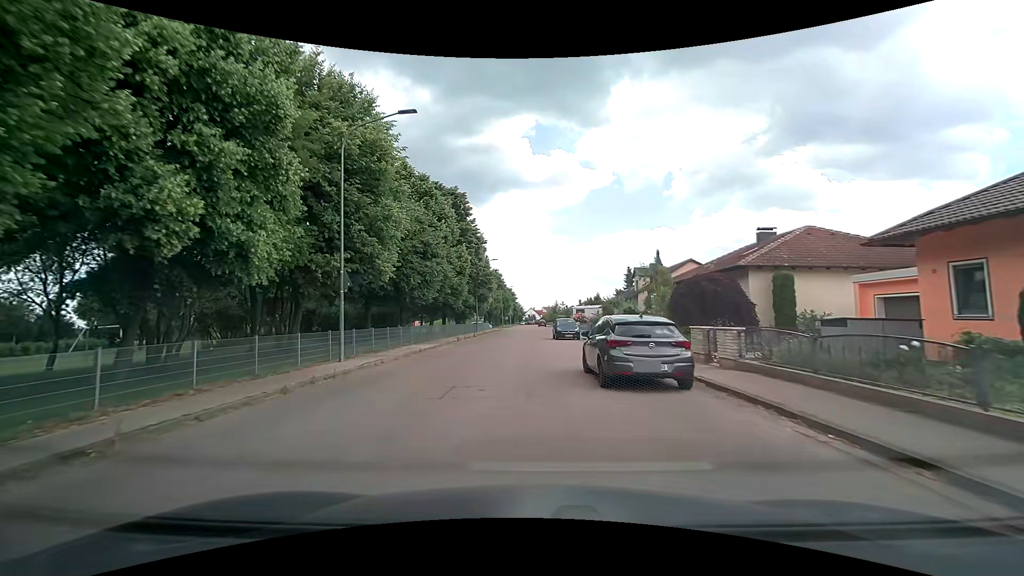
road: residential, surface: asphalt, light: Day
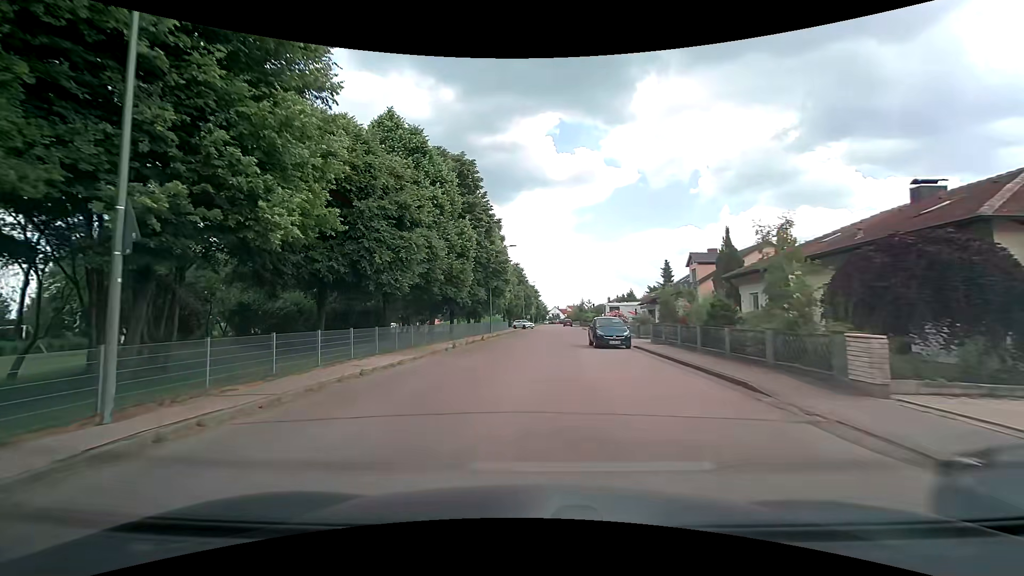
(-0.1, +11.0) m; -3°
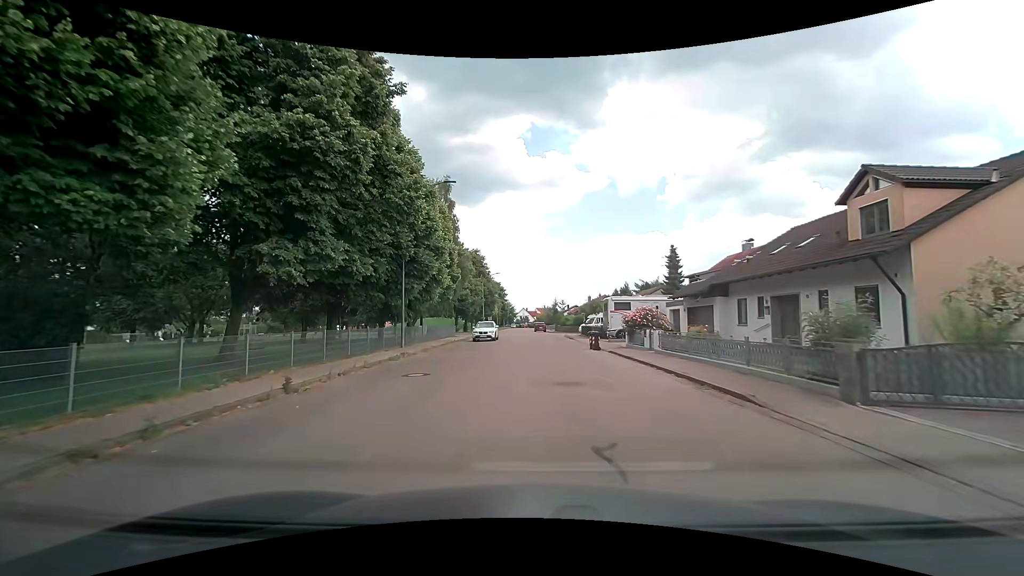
(+0.8, +25.0) m; +4°
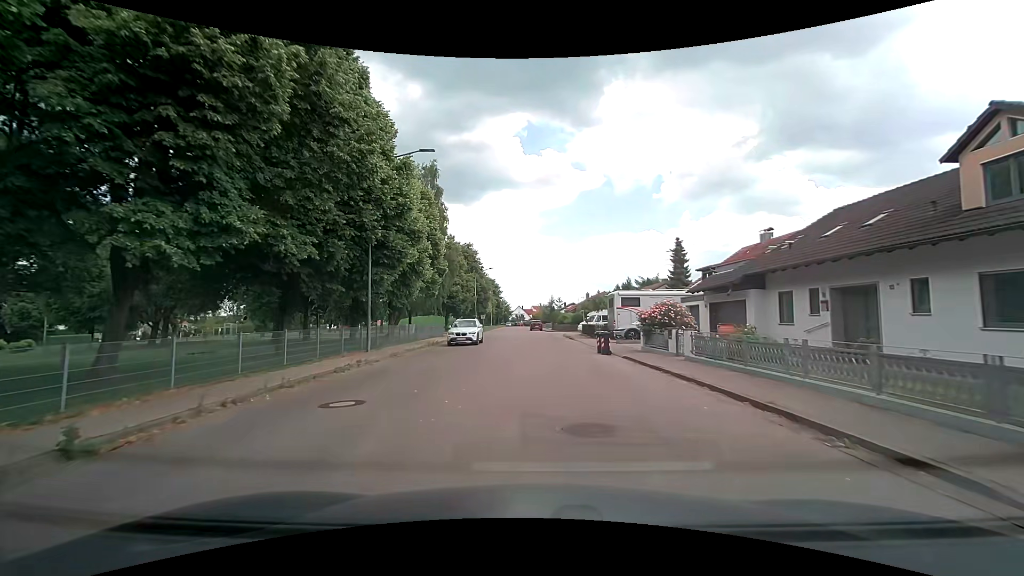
(0.0, +4.9) m; 0°
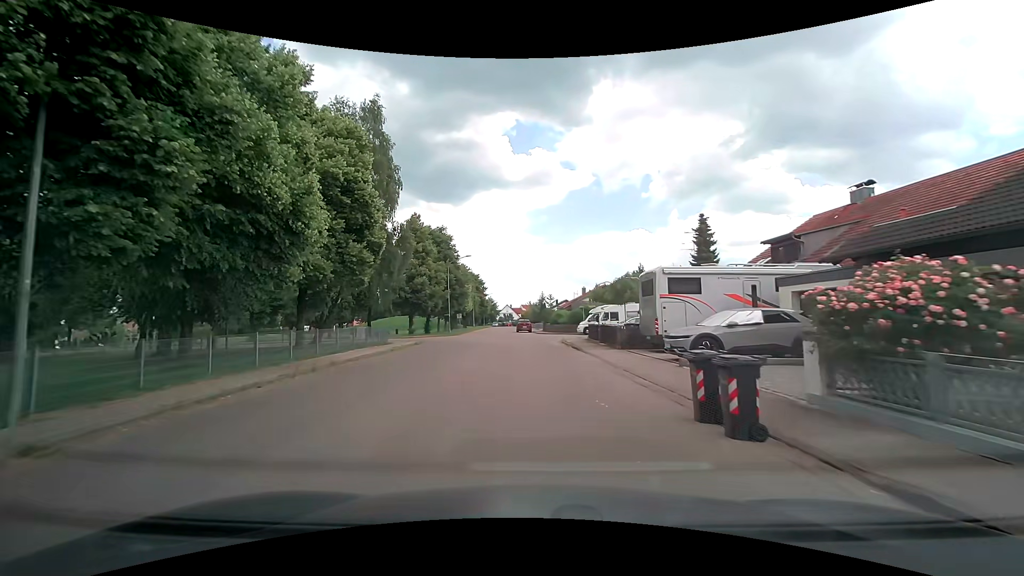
(+0.4, +14.6) m; +1°
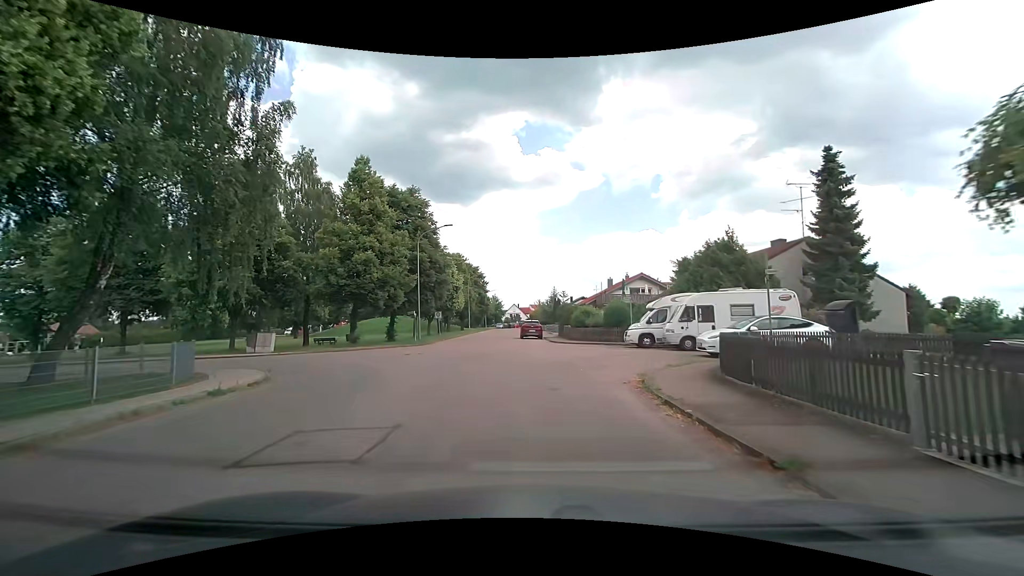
(0.0, +20.7) m; 0°
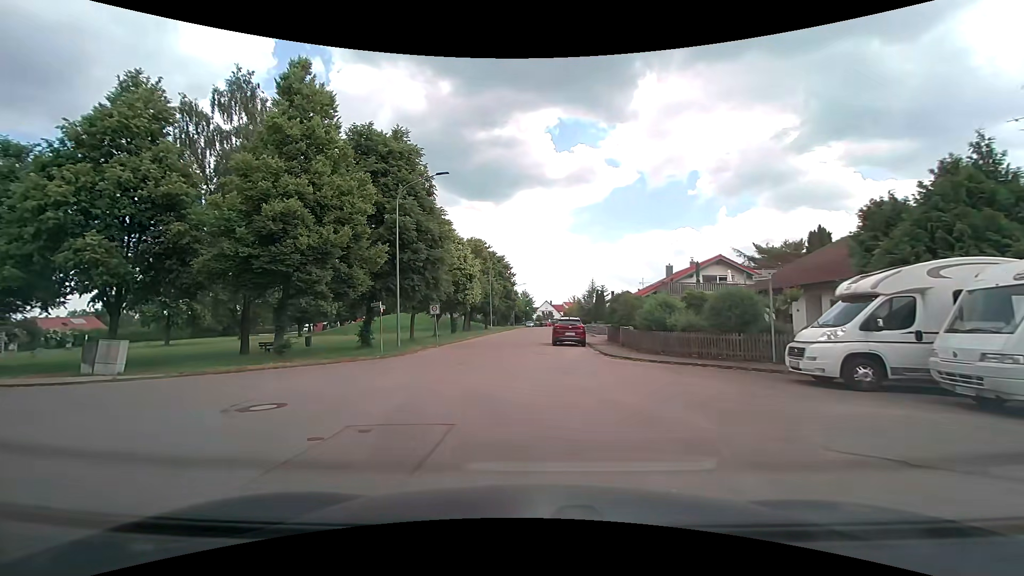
(-0.4, +14.4) m; -4°
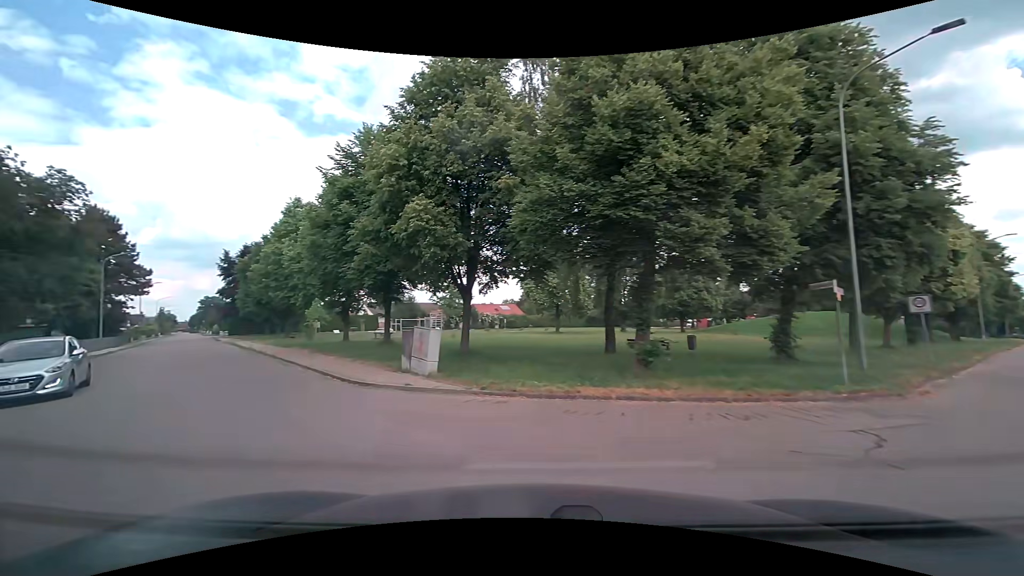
(-3.3, +10.2) m; -42°
